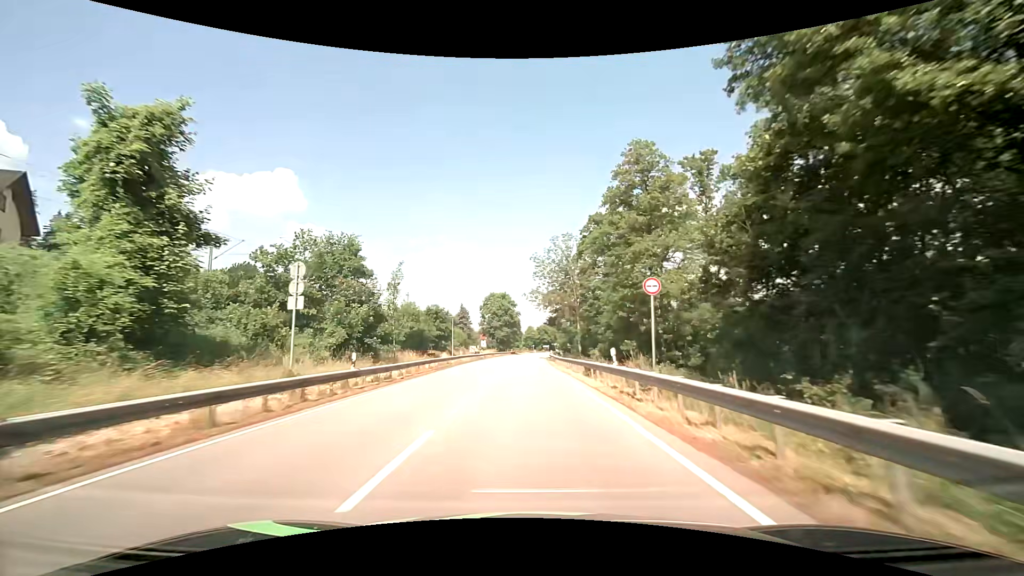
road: primary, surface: asphalt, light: Day
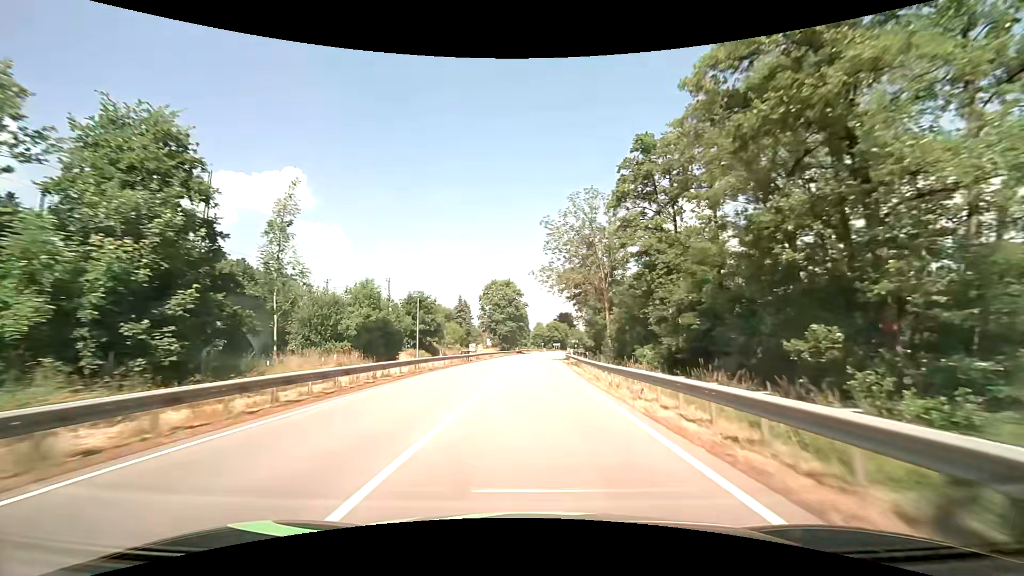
(-0.2, +21.4) m; -1°
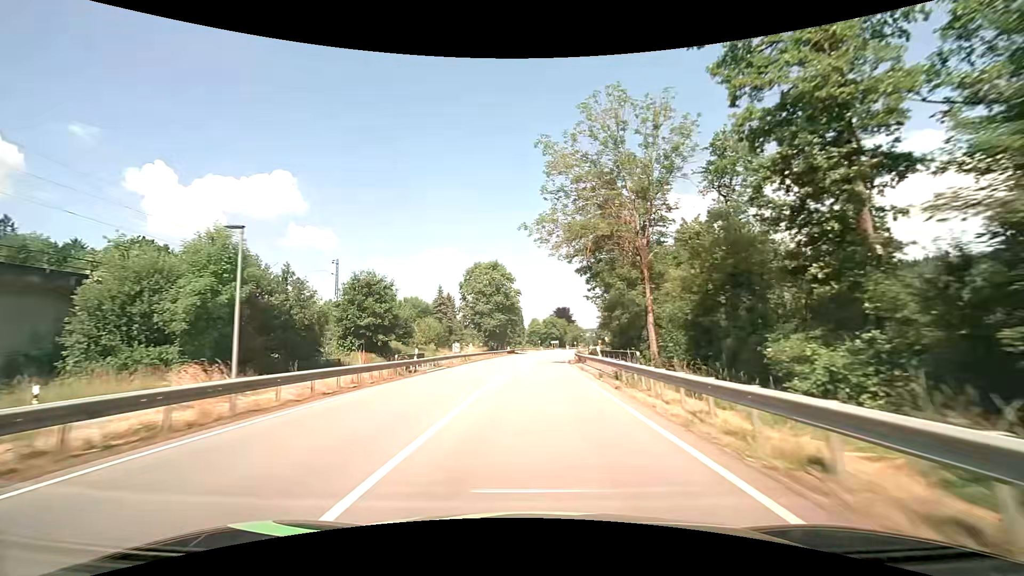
(-0.1, +21.6) m; 0°
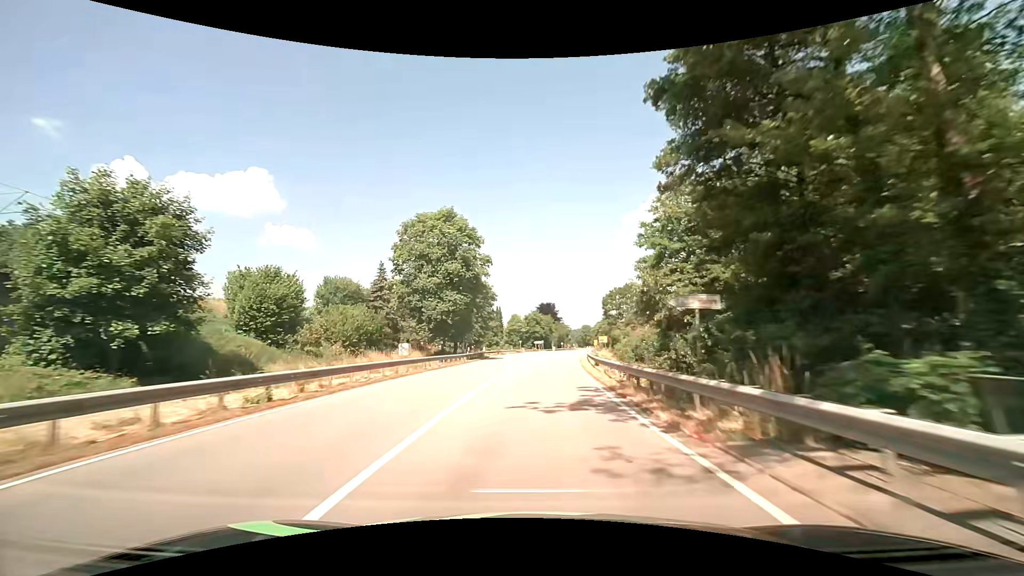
(+0.3, +31.7) m; +2°
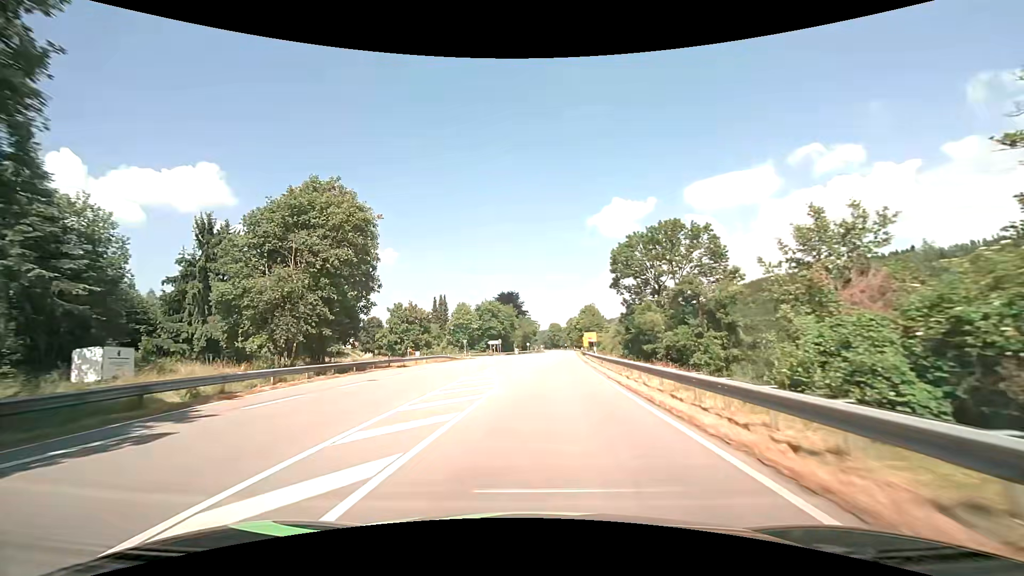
(+2.3, +50.5) m; +4°
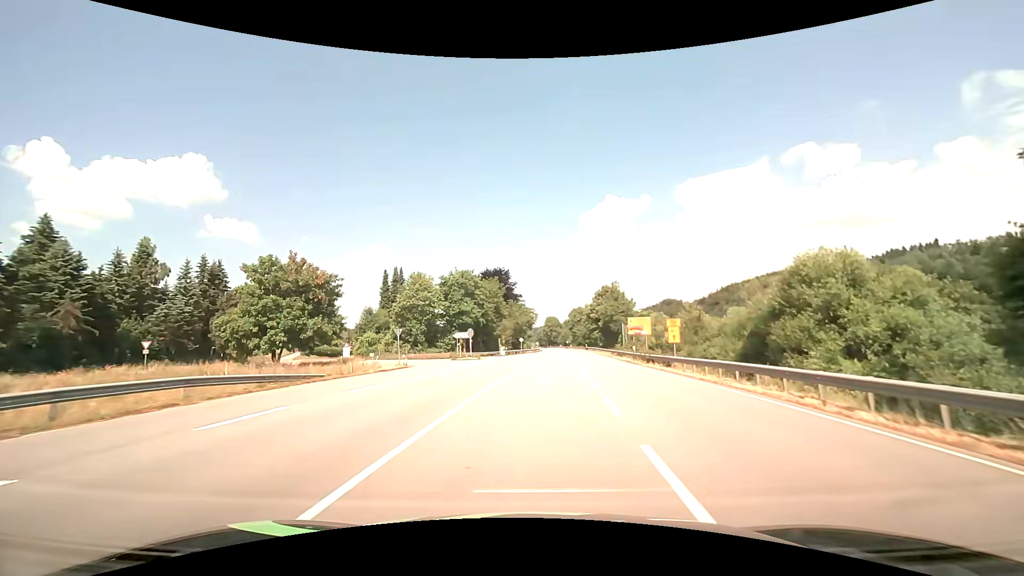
(-0.9, +45.2) m; 0°
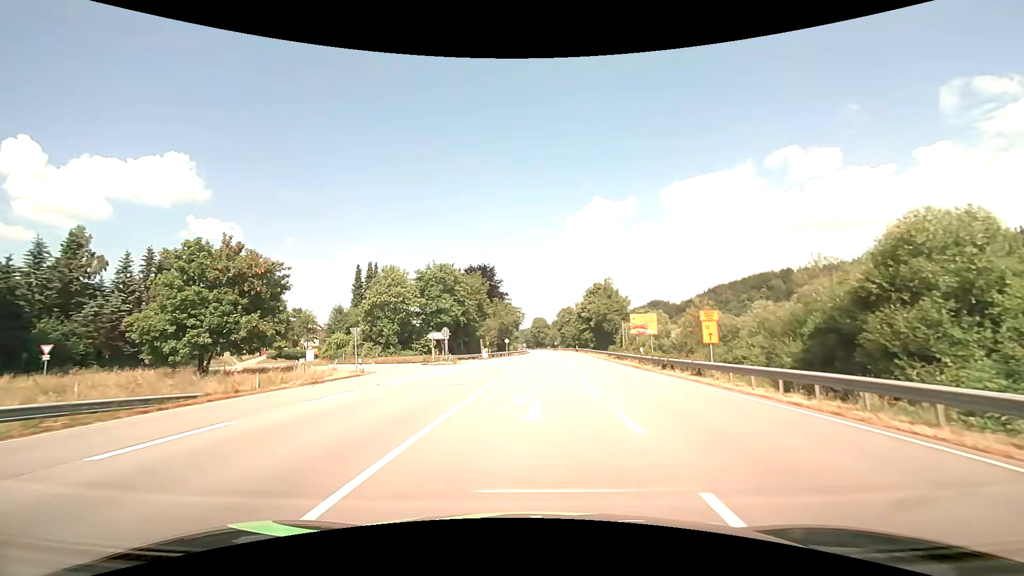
(+0.1, +7.9) m; +1°
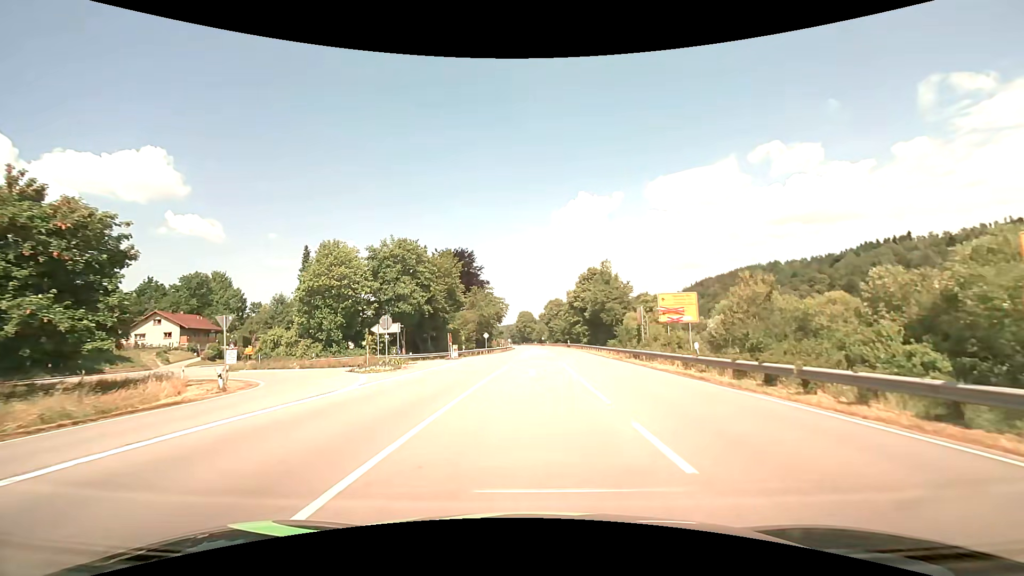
(+0.3, +14.4) m; +2°
(0, +10) (0, +20) (0, +30) (-3, +40) (-10, +46) (-20, +47) (-30, +49) (-38, +55) (-43, +64) (-46, +73) m
